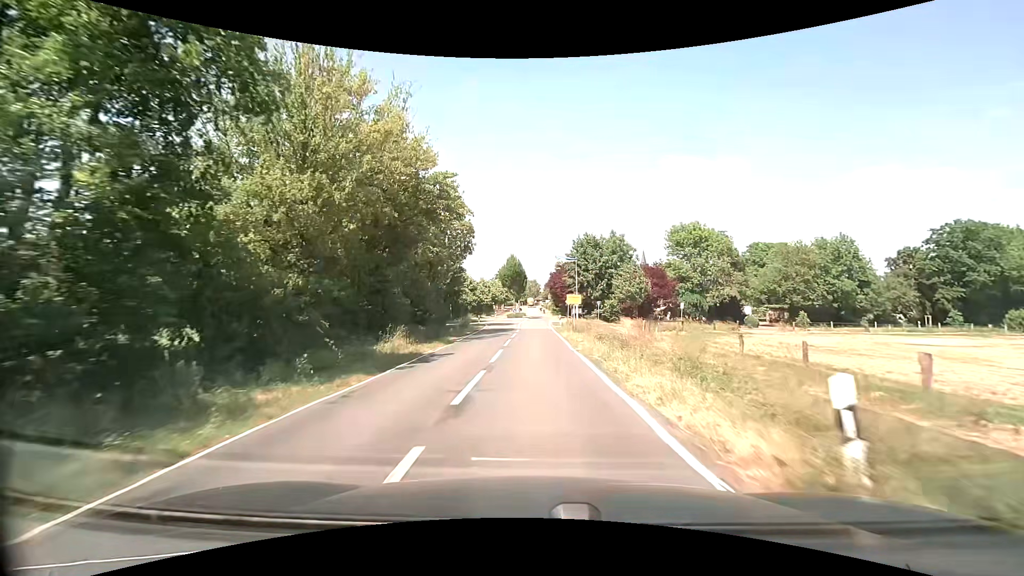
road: secondary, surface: asphalt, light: Day
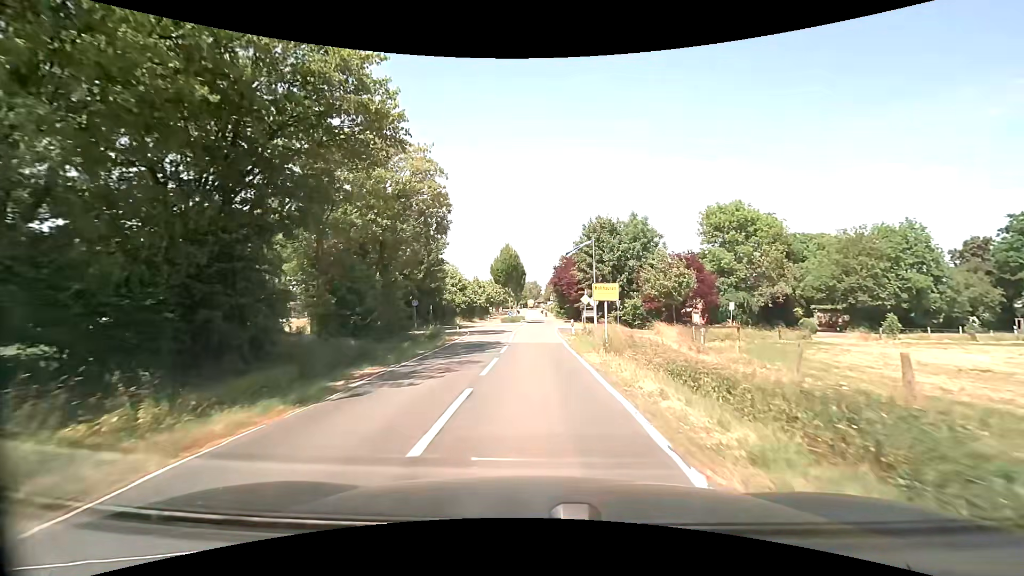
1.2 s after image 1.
(0.0, +14.2) m; 0°
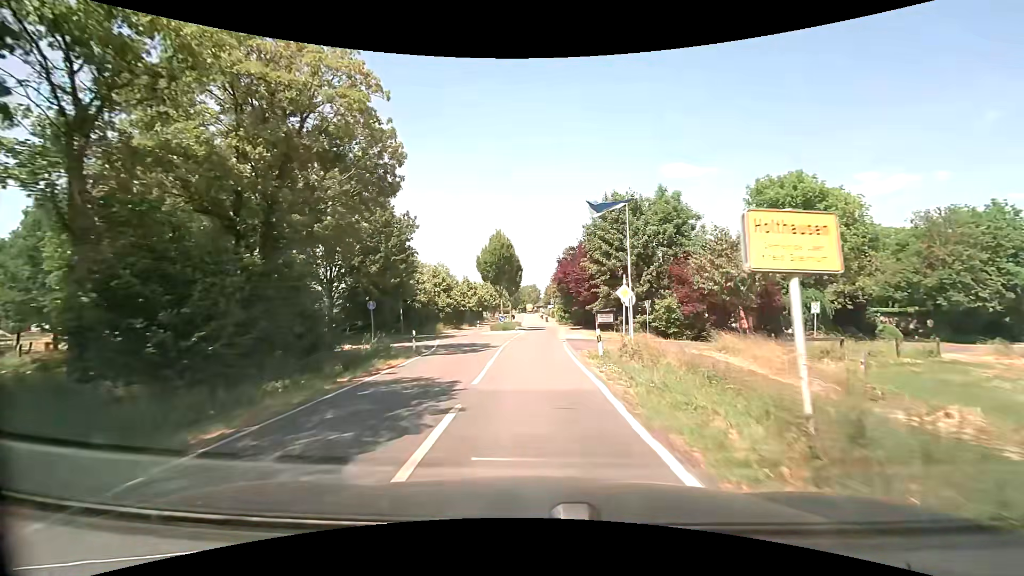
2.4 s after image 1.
(0.0, +13.1) m; 0°
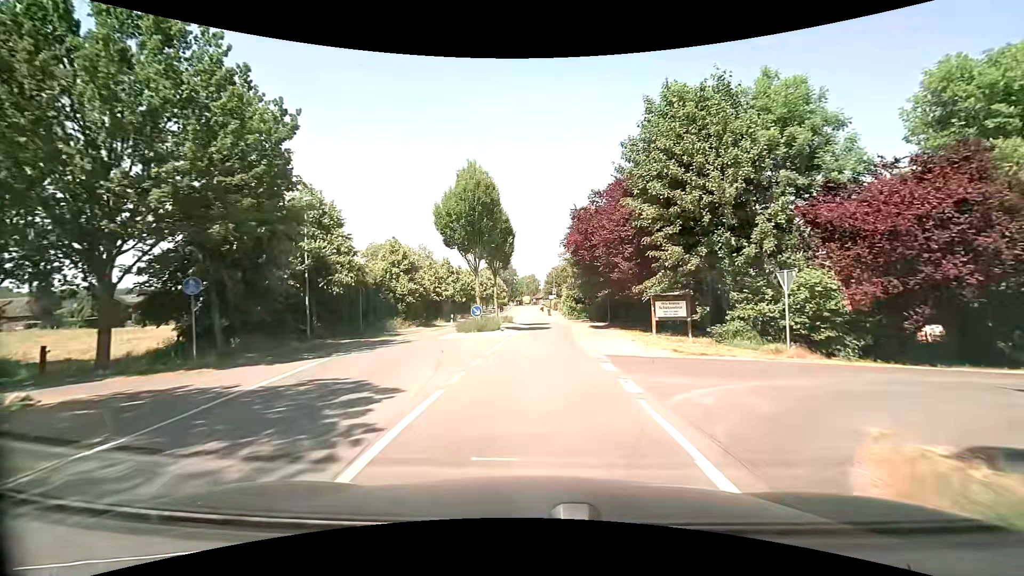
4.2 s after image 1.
(0.0, +19.5) m; 0°
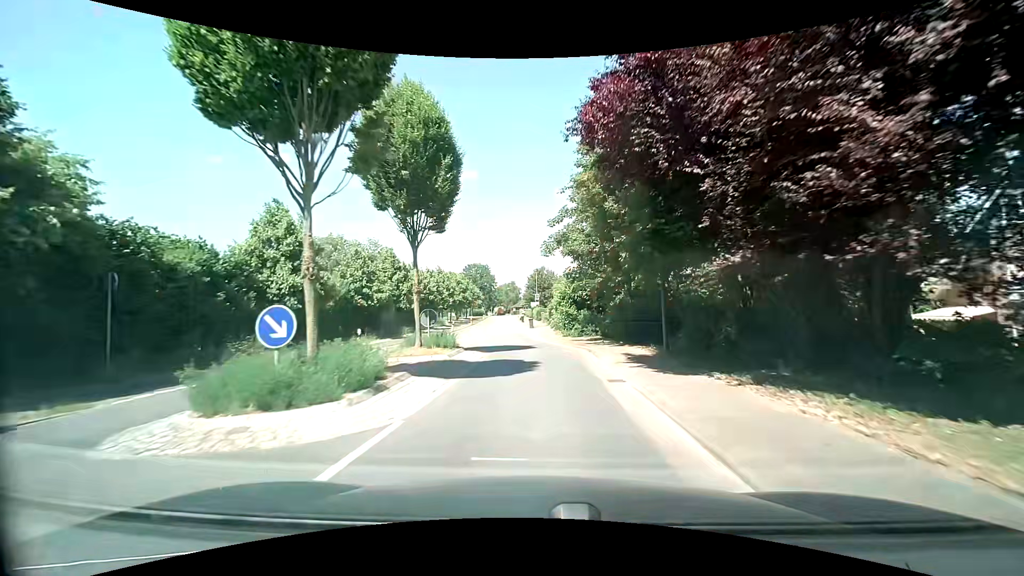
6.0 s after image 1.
(+0.3, +19.1) m; +2°
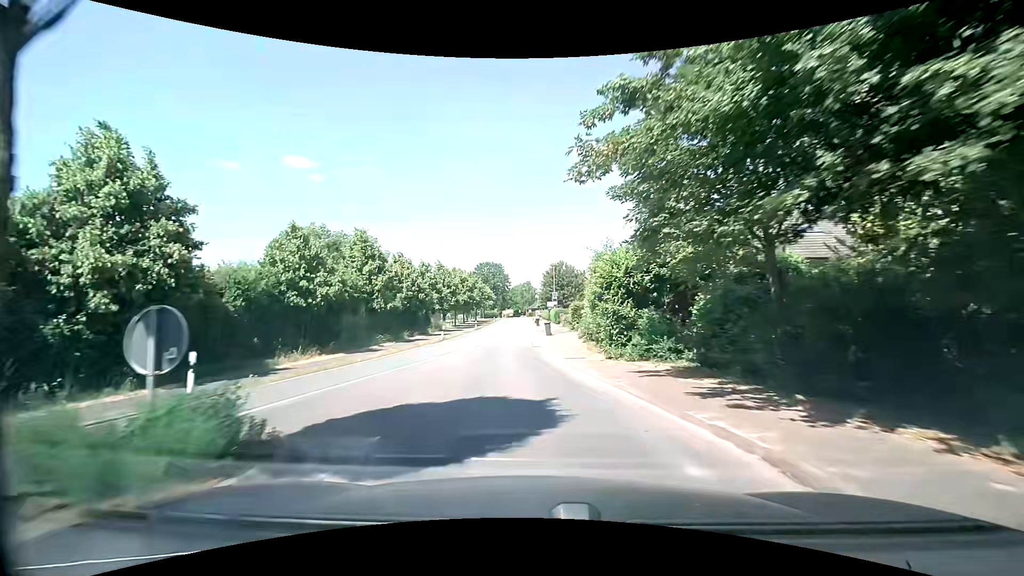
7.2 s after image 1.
(0.0, +12.9) m; -2°
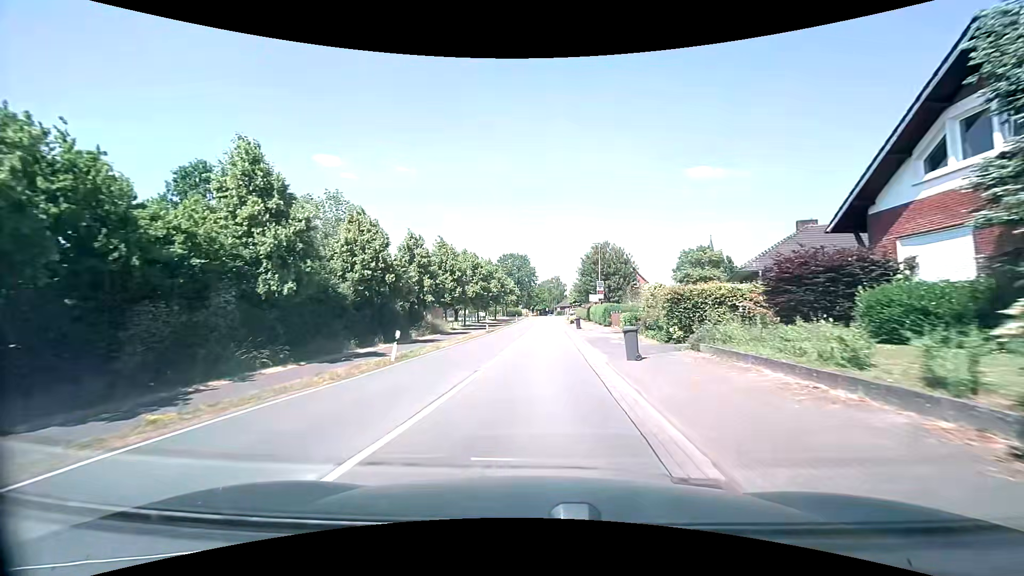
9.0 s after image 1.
(-1.0, +20.2) m; -3°
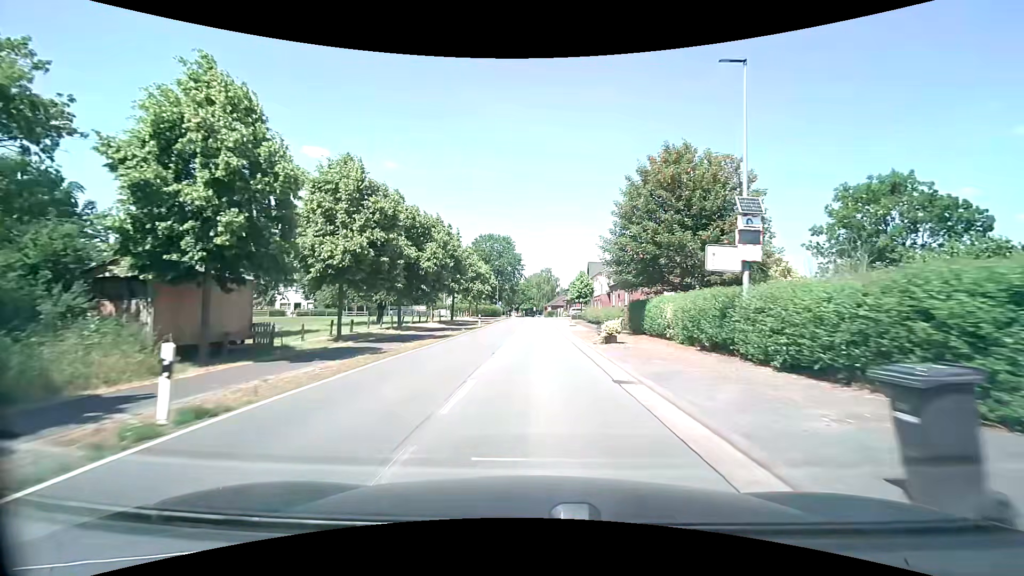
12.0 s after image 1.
(+0.5, +37.6) m; +1°
(0, +10) (0, +20) (0, +30) (0, +40) (+1, +50) (+1, +60) (+1, +70) (+1, +80) (+1, +90) (+1, +100) m
